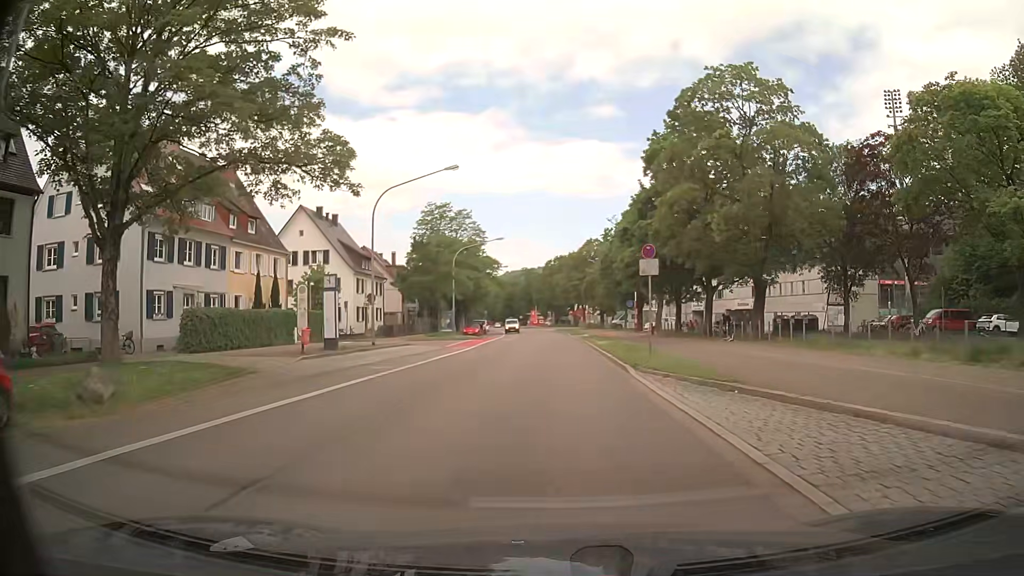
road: secondary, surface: asphalt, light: Day
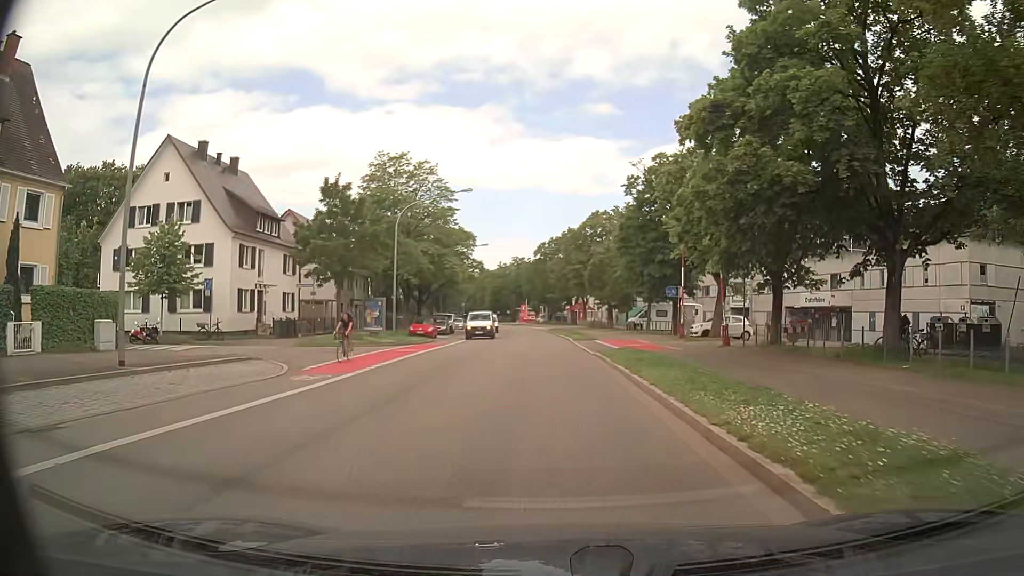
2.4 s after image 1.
(+0.1, +24.2) m; 0°
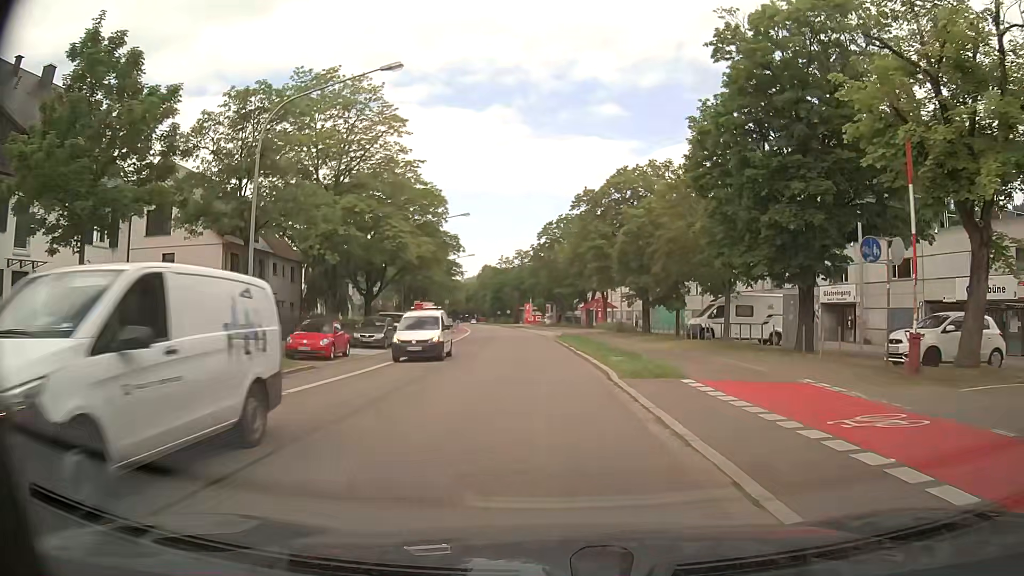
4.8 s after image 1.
(+0.2, +24.0) m; 0°
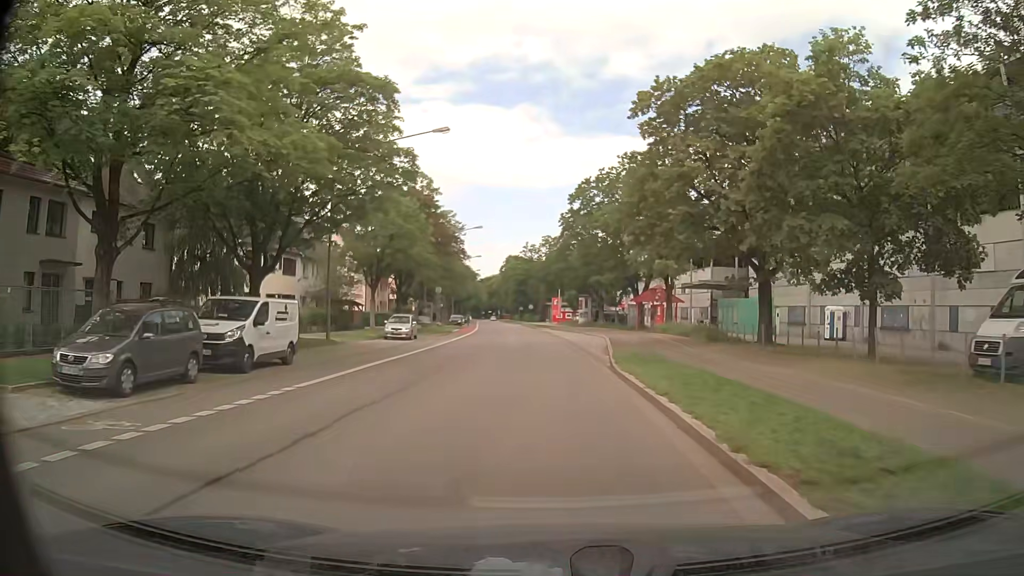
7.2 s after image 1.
(-0.7, +24.4) m; -3°
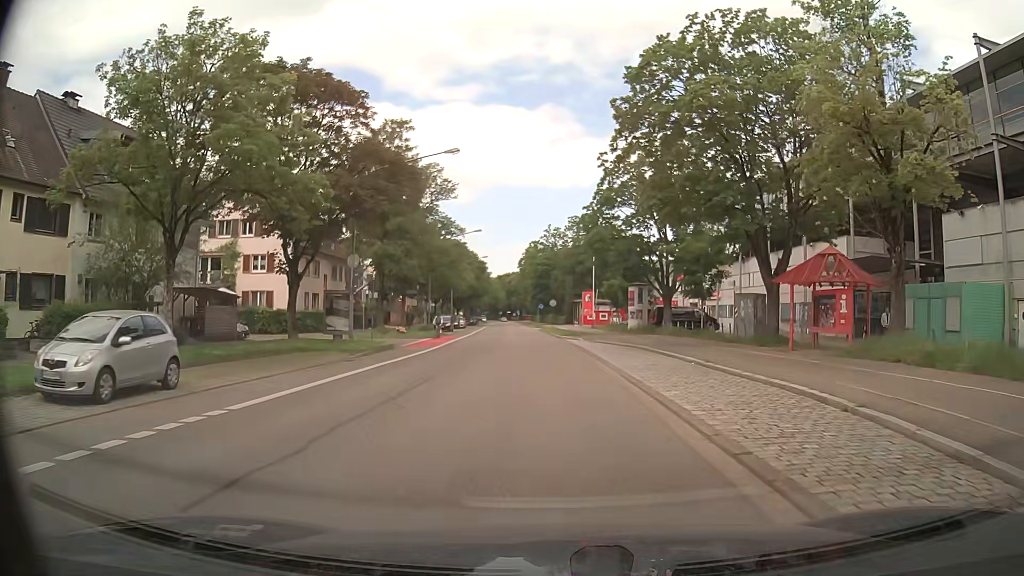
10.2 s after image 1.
(-0.9, +30.8) m; -3°
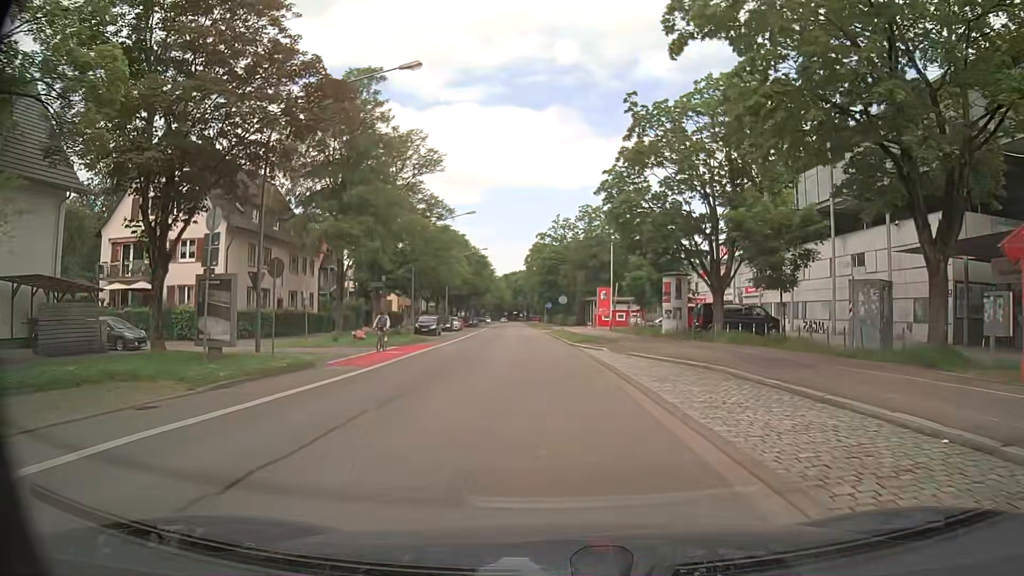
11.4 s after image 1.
(0.0, +12.6) m; 0°
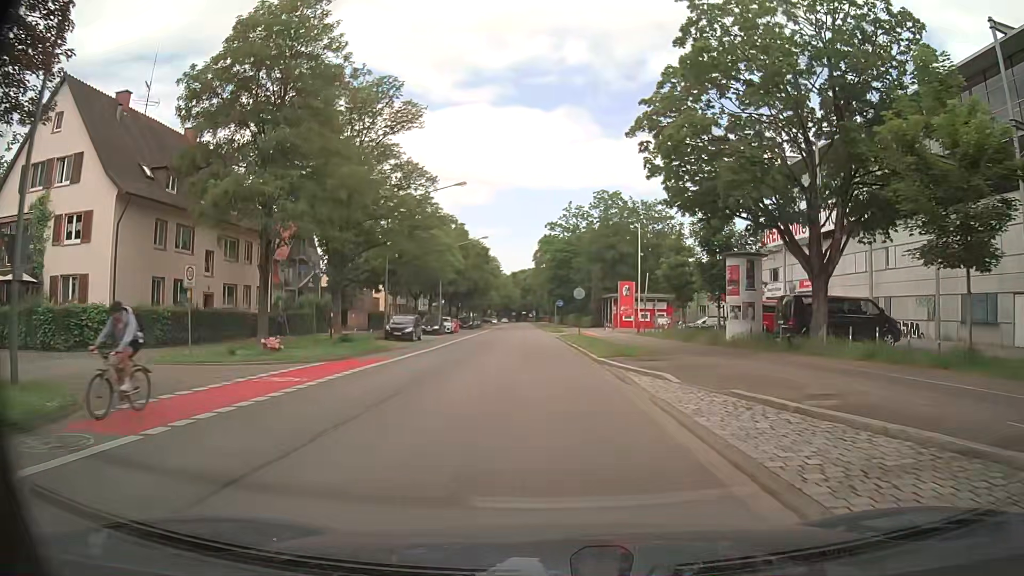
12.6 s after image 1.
(-0.1, +12.7) m; -1°
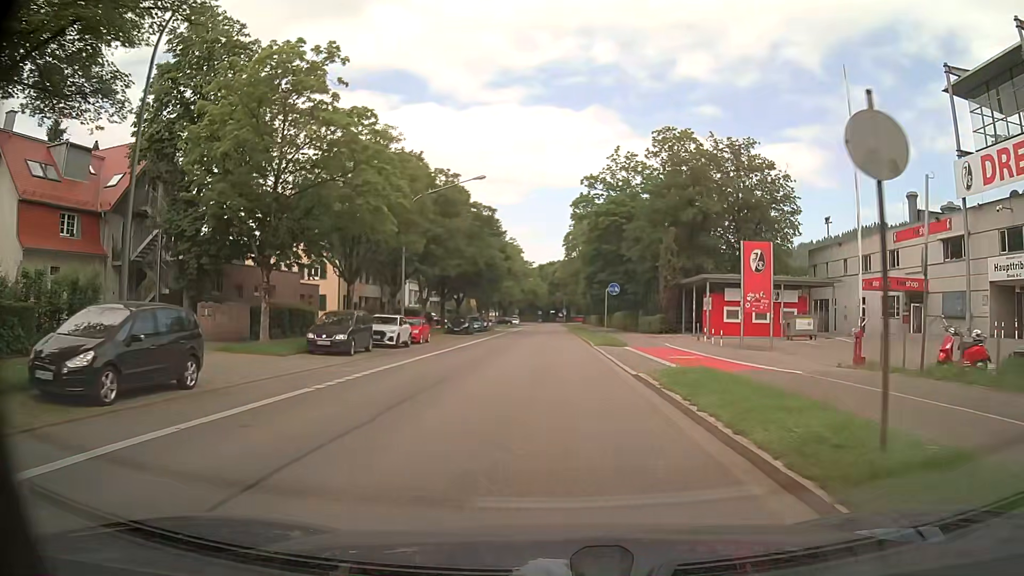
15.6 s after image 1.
(-1.0, +31.8) m; -3°
(0, +10) (0, +20) (0, +30) (0, +40) (0, +50) (0, +60) (0, +70) (0, +80) (0, +90) (0, +100) m
